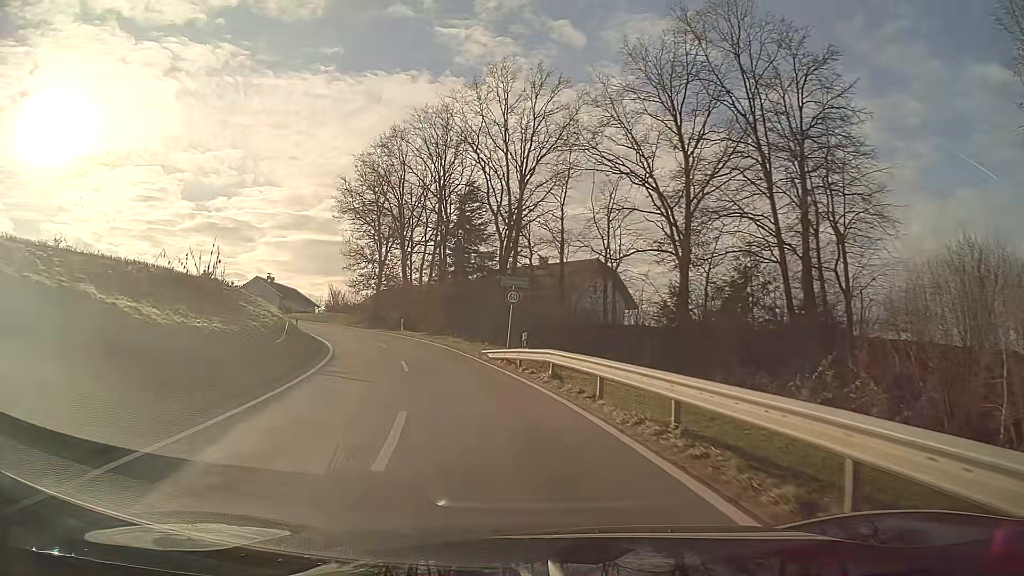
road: tertiary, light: Day
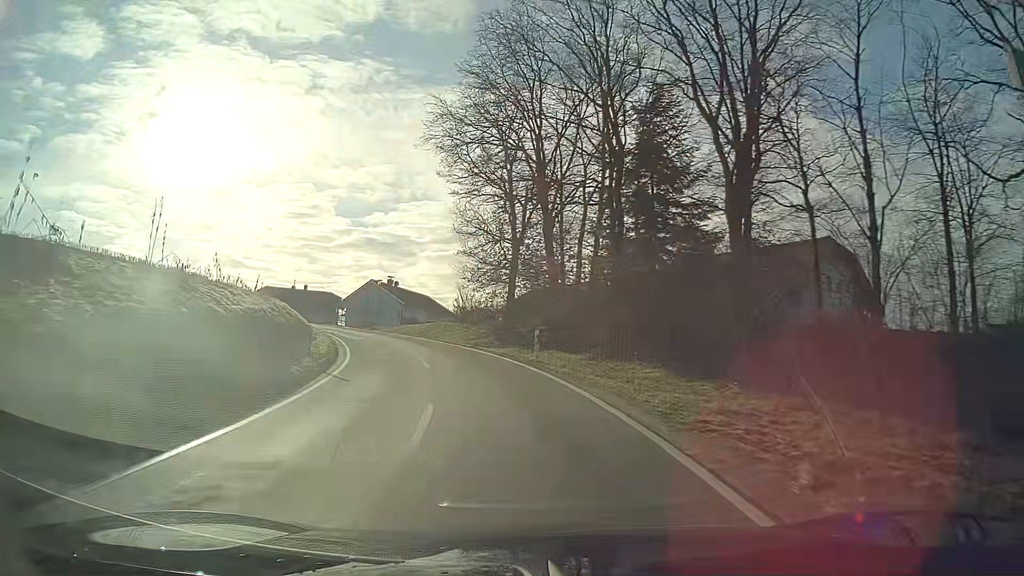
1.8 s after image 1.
(-2.9, +22.9) m; -14°
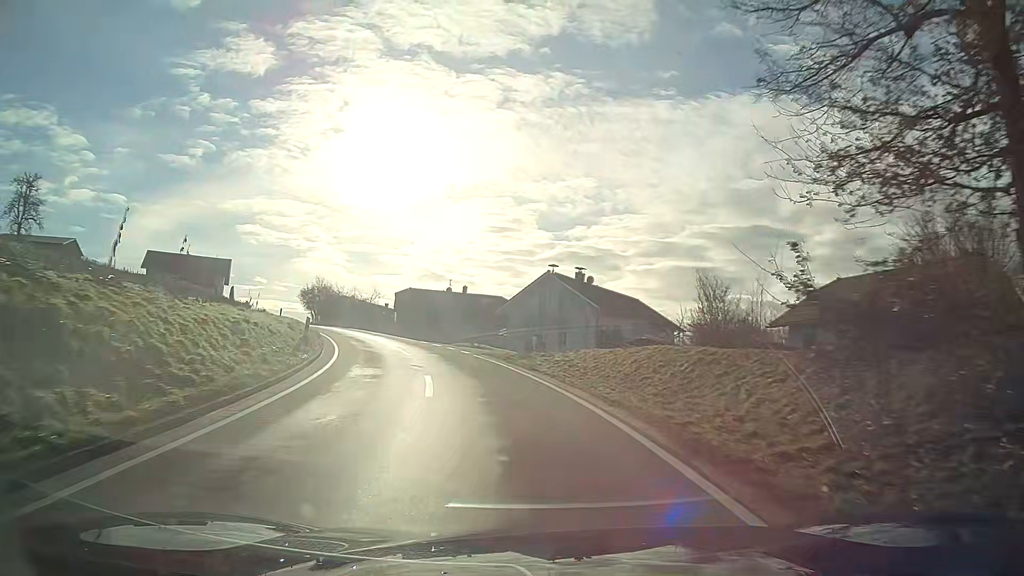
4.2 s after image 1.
(-4.4, +31.1) m; -17°
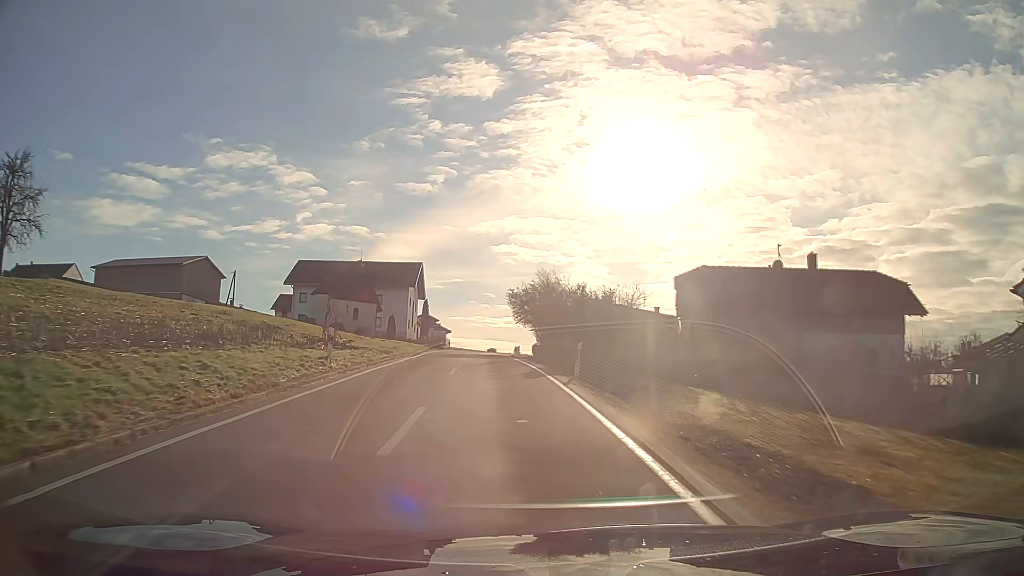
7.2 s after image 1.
(-9.0, +39.8) m; -23°
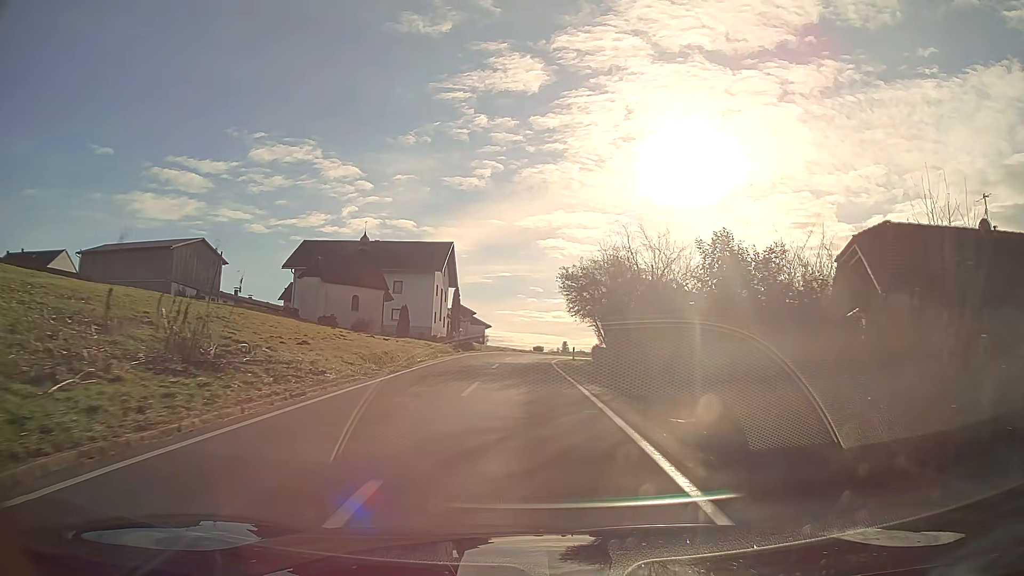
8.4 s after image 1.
(-0.6, +17.2) m; -3°
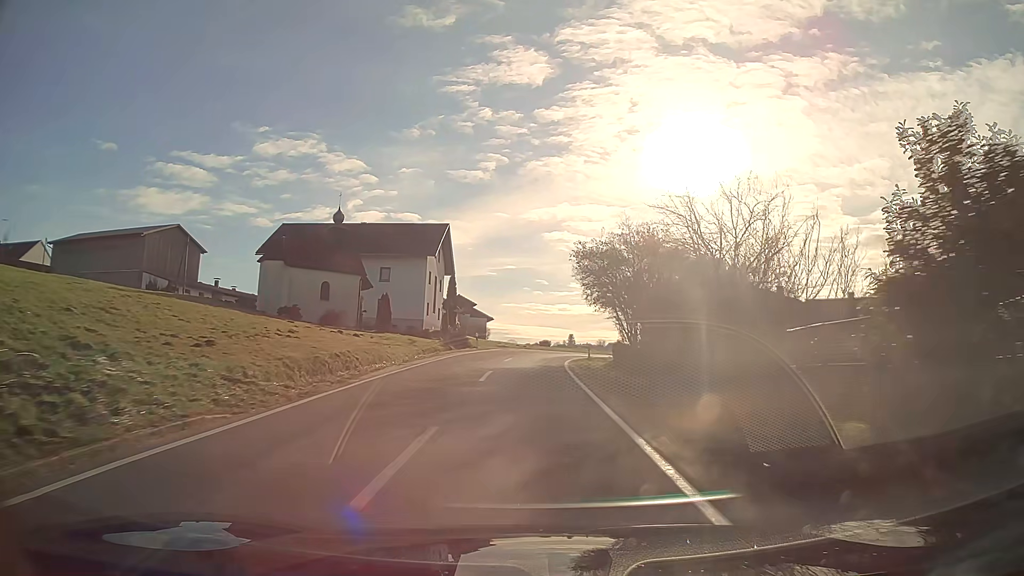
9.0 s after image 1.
(0.0, +8.9) m; 0°
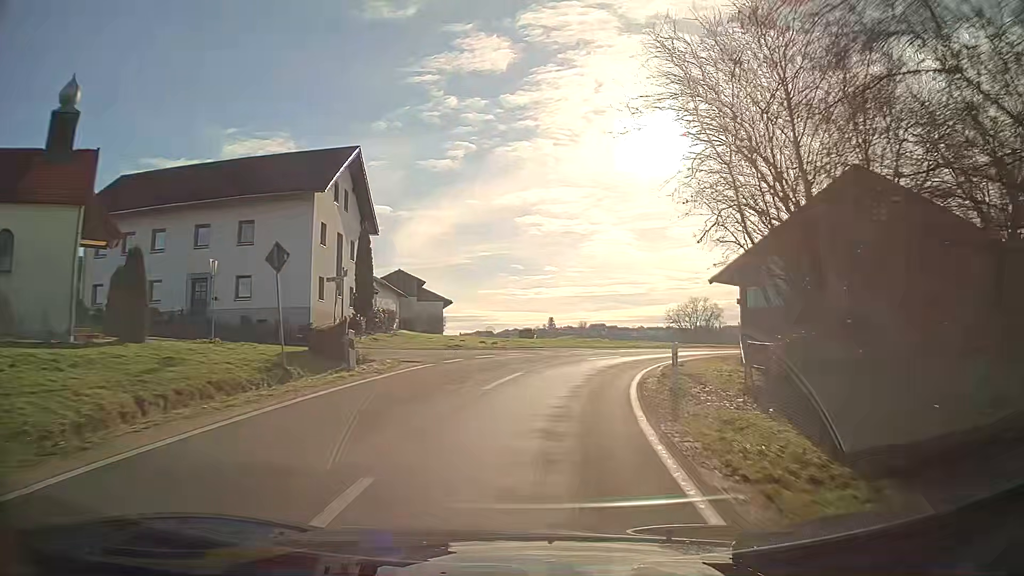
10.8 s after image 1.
(+0.4, +27.2) m; +4°
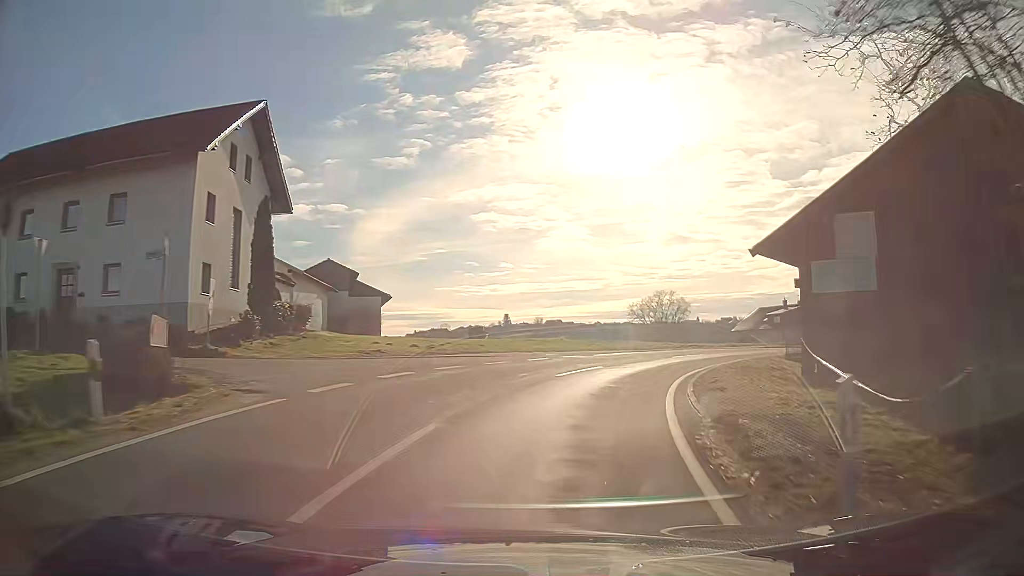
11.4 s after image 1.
(+0.3, +8.7) m; +4°
